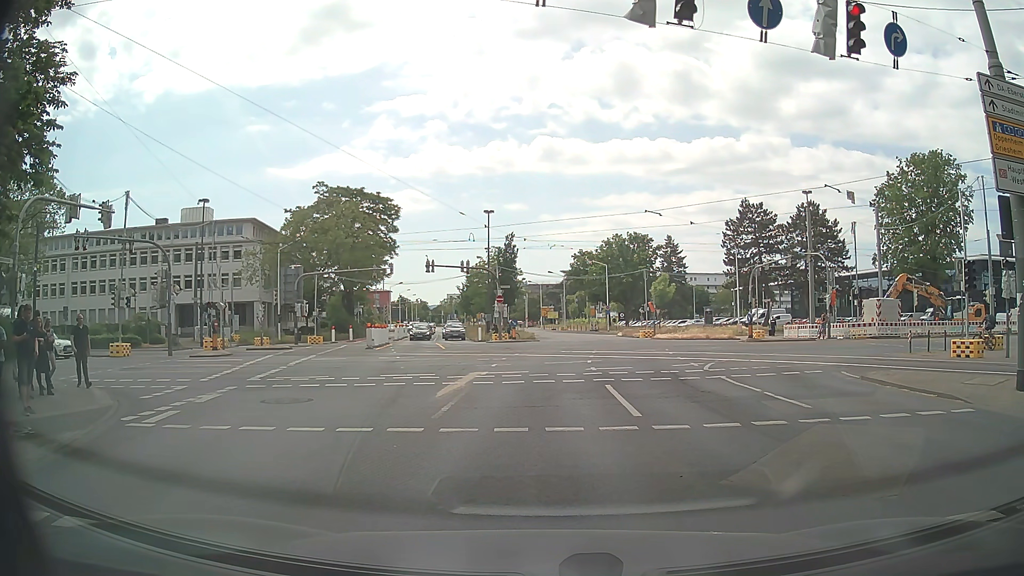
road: secondary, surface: asphalt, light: Day
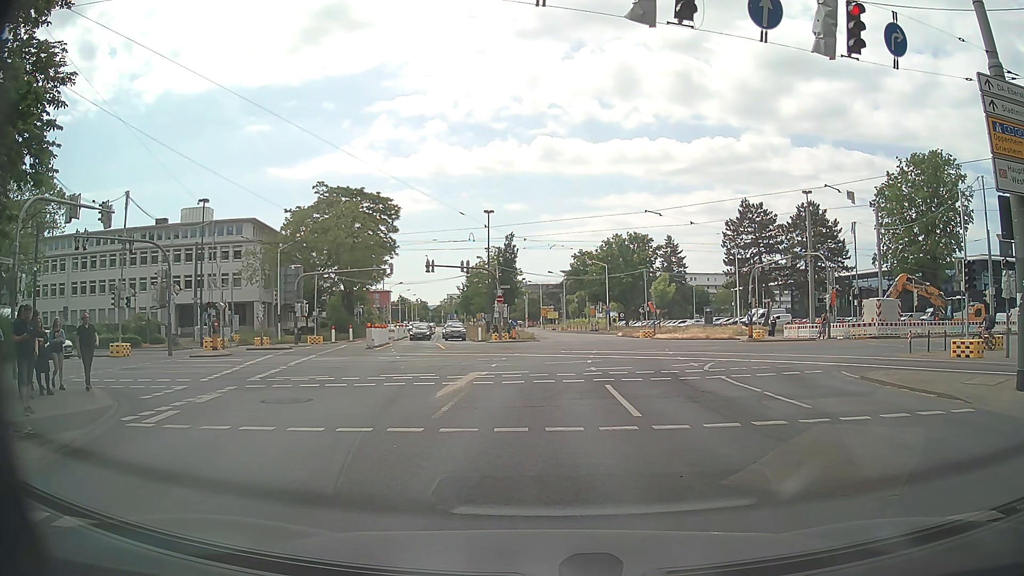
(0.0, 0.0) m; 0°
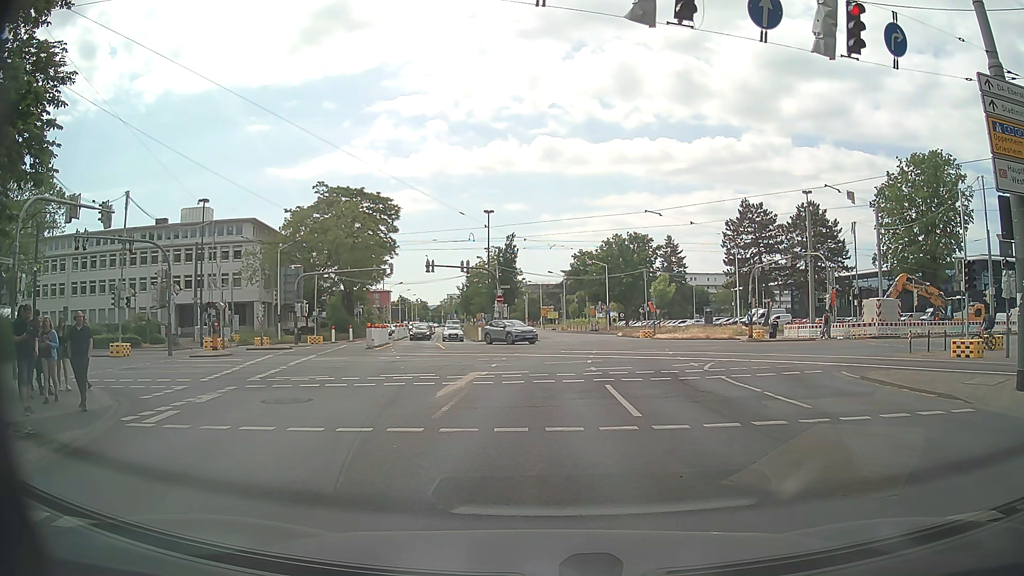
(0.0, 0.0) m; 0°
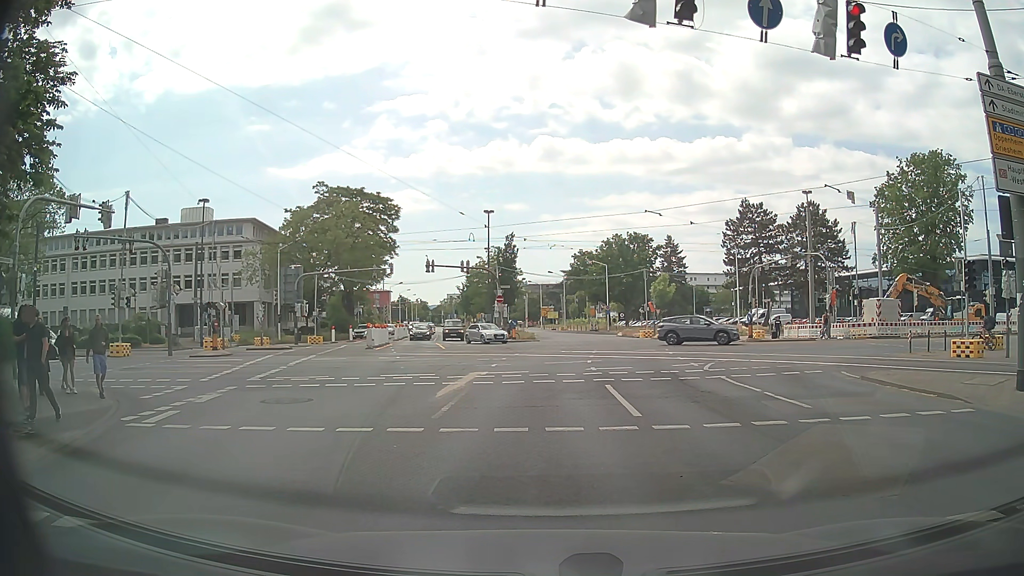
(0.0, 0.0) m; 0°
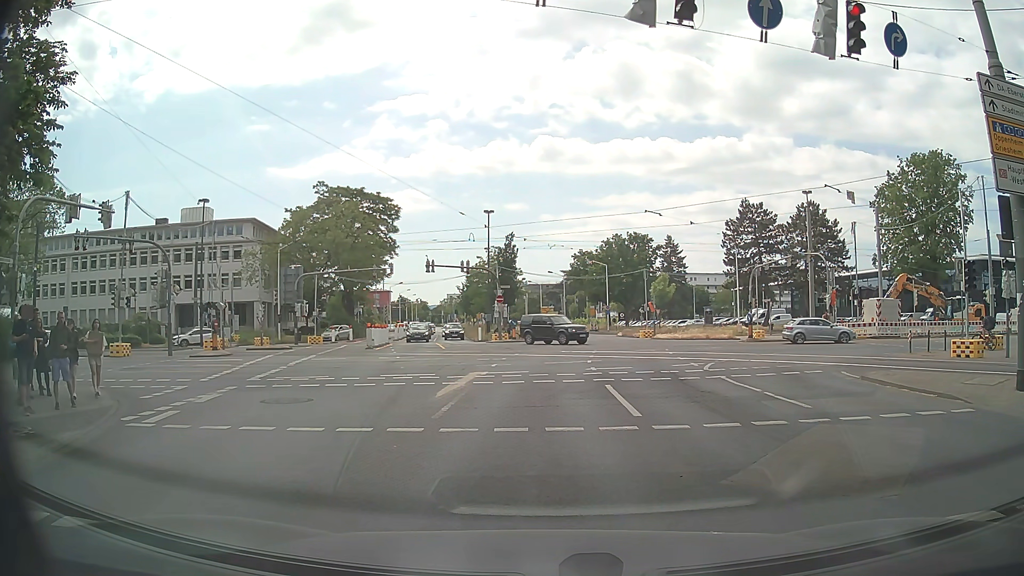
(0.0, 0.0) m; 0°
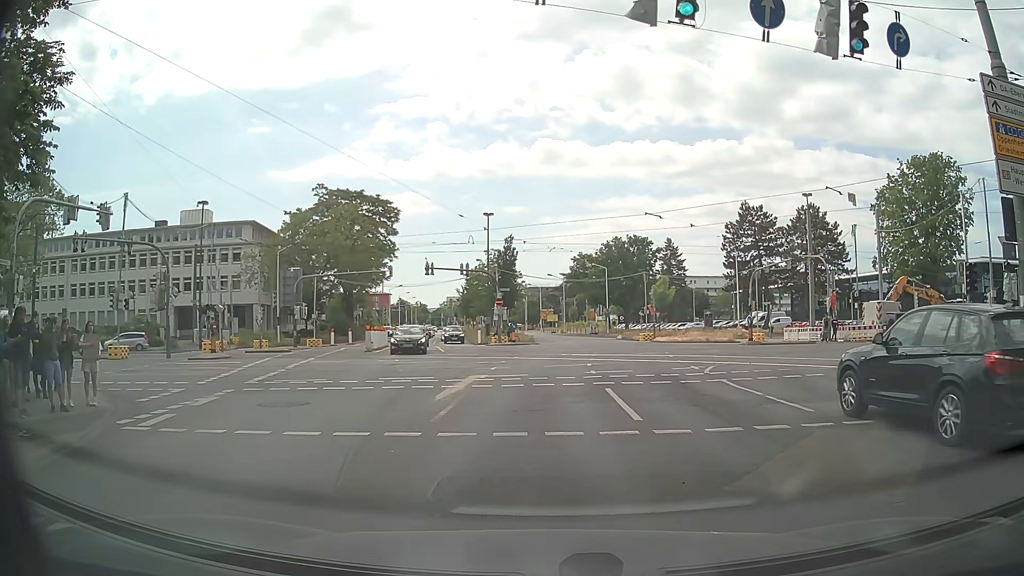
(0.0, +0.1) m; 0°
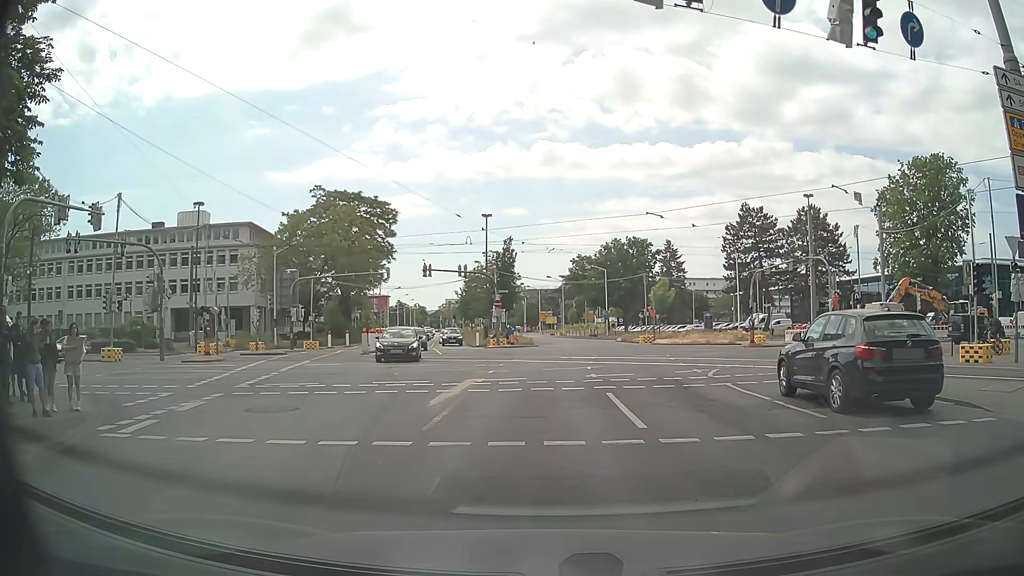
(0.0, +0.6) m; 0°
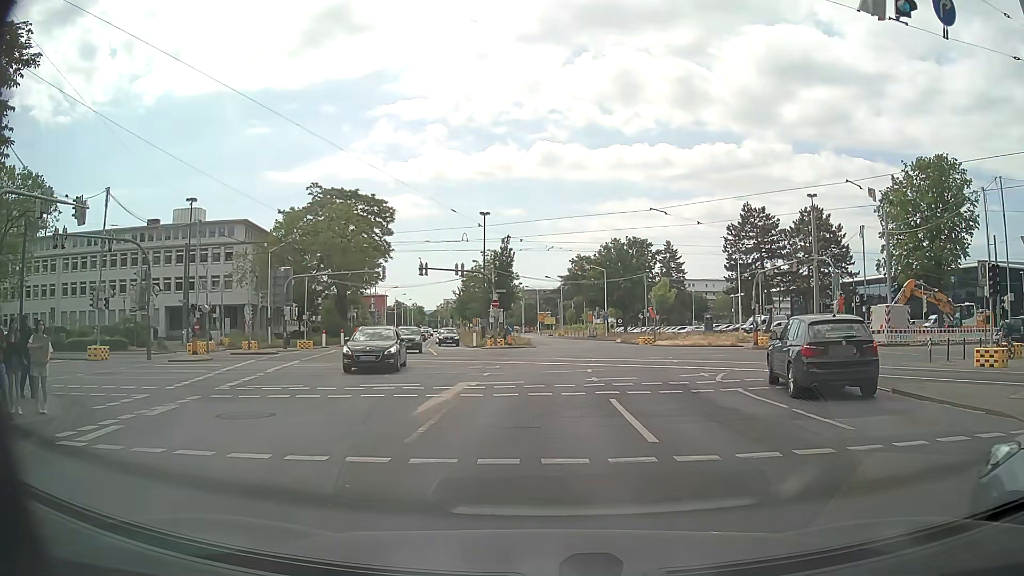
(0.0, +1.2) m; 0°
(0, +10) (0, +20) (+1, +30) (+2, +40) (+2, +50) (+1, +60) (0, +70) (-1, +80) (-2, +90) (-4, +100) m
